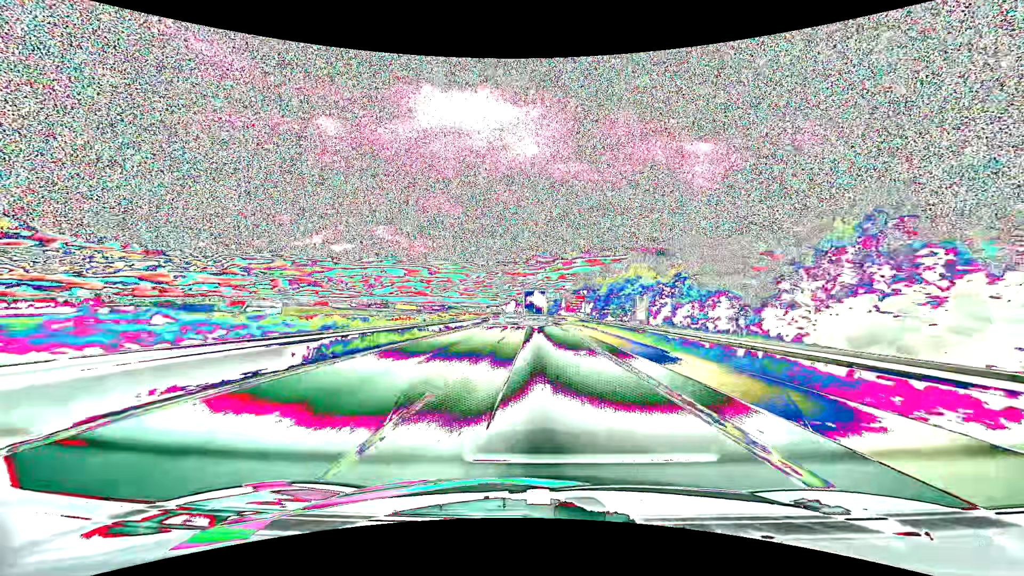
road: motorway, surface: asphalt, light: Day
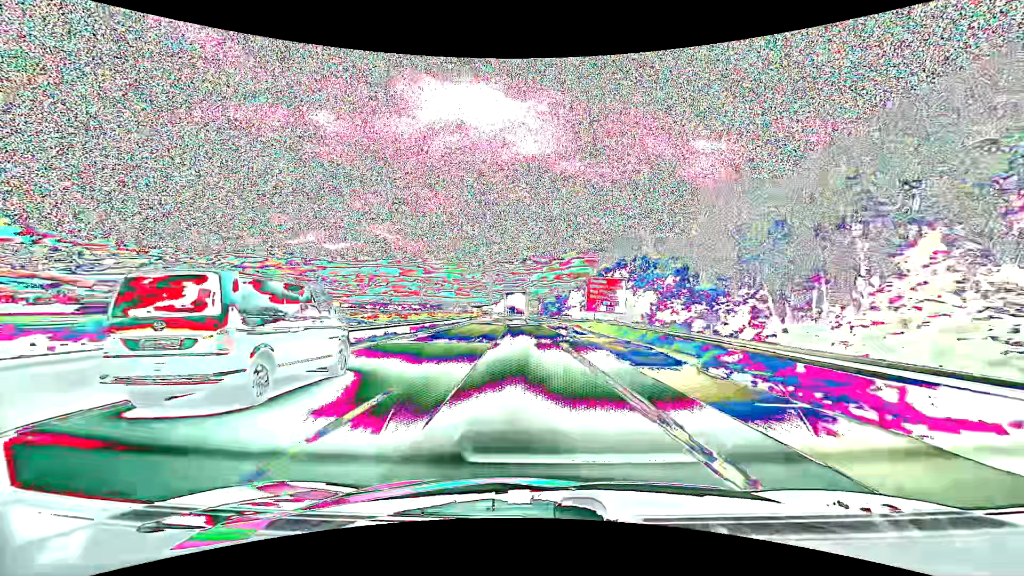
(0.0, +54.1) m; +1°
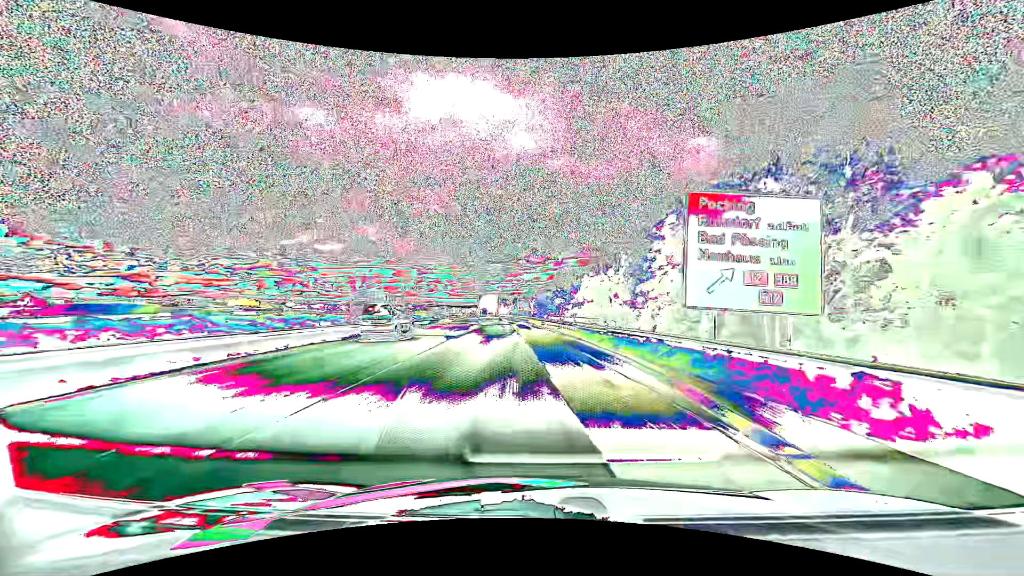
(+0.4, +38.1) m; +1°
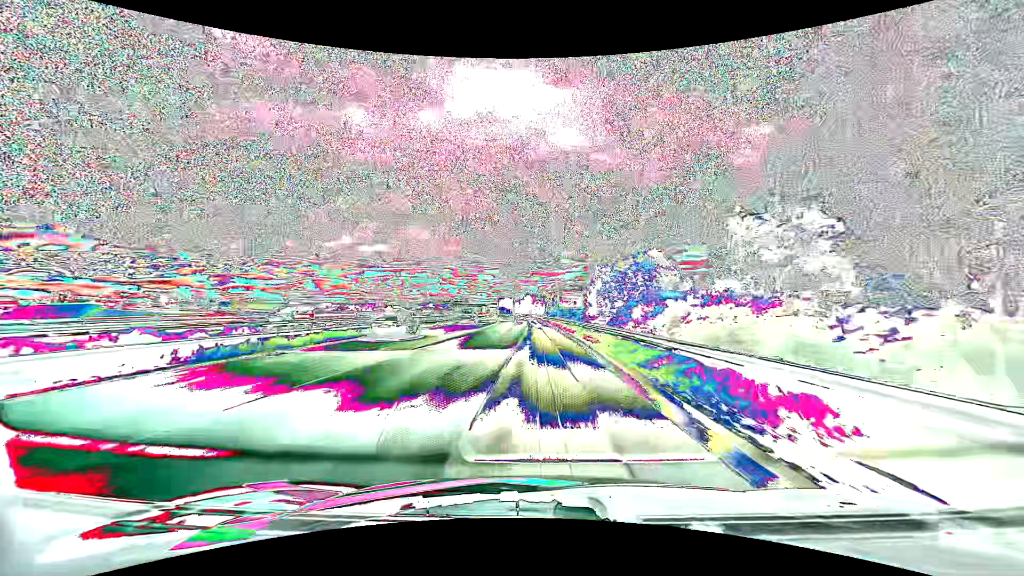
(-2.3, +58.5) m; -5°
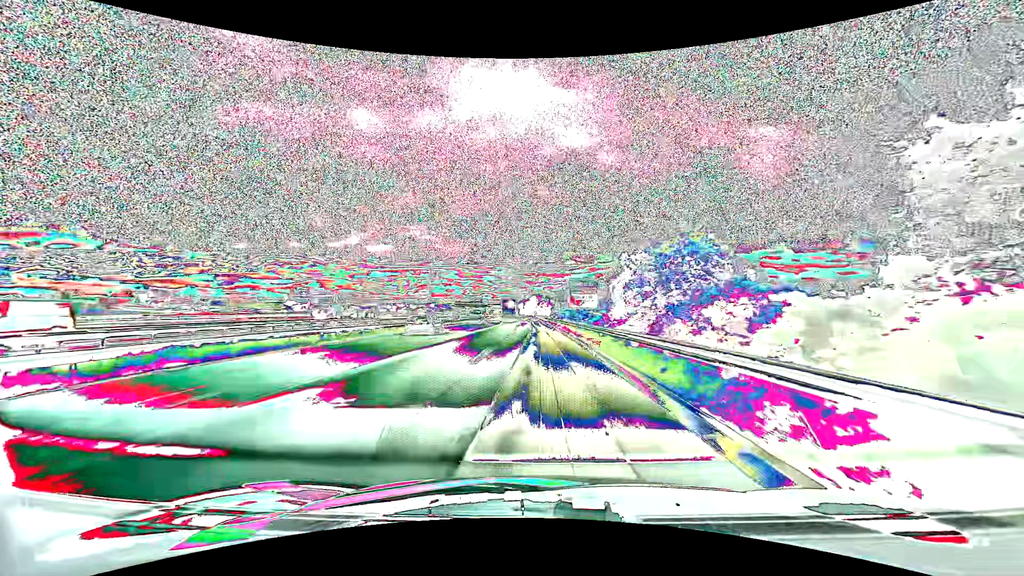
(-0.1, +10.9) m; -1°
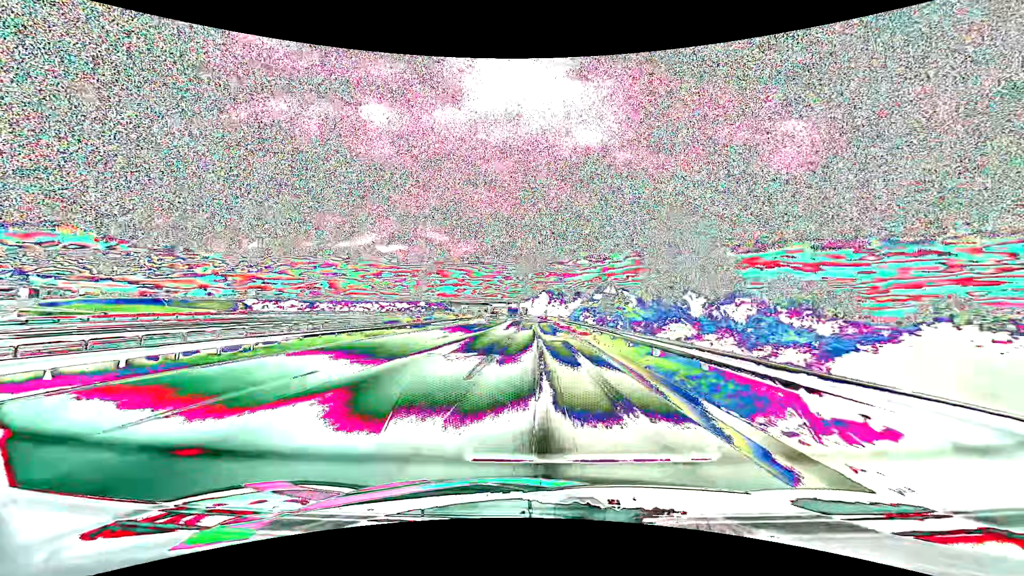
(-0.6, +51.2) m; -1°
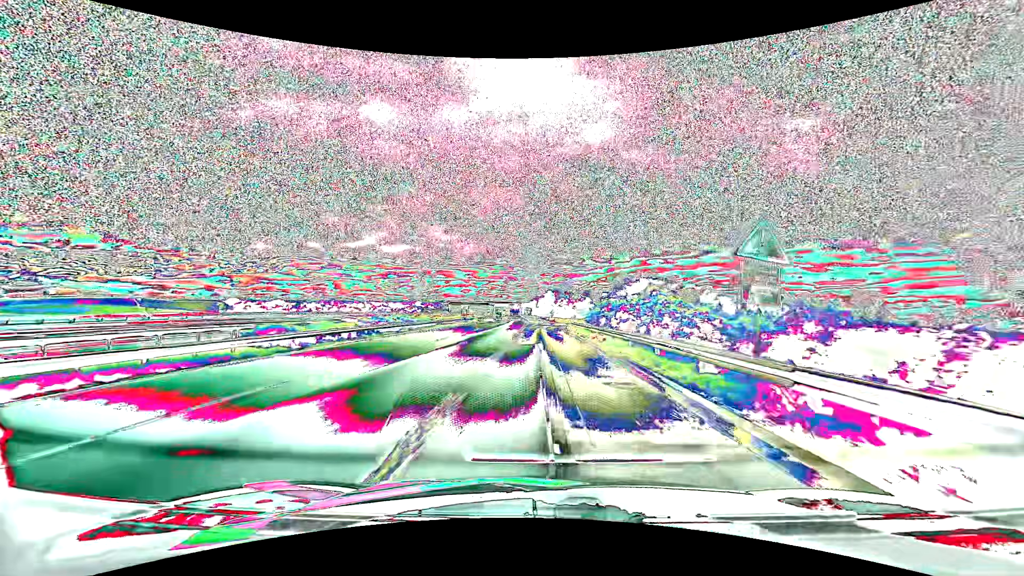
(-0.1, +19.6) m; 0°
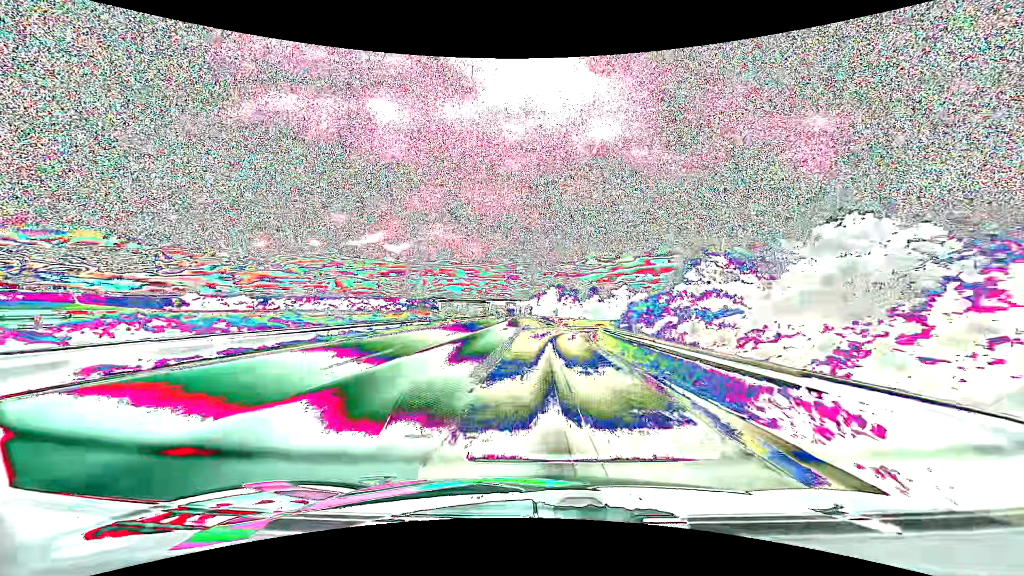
(-0.1, +28.2) m; 0°
(0, +10) (0, +20) (+1, +30) (+2, +40) (+4, +50) (+6, +59) (+9, +69) (+14, +78) (+19, +87) (+25, +95) m
